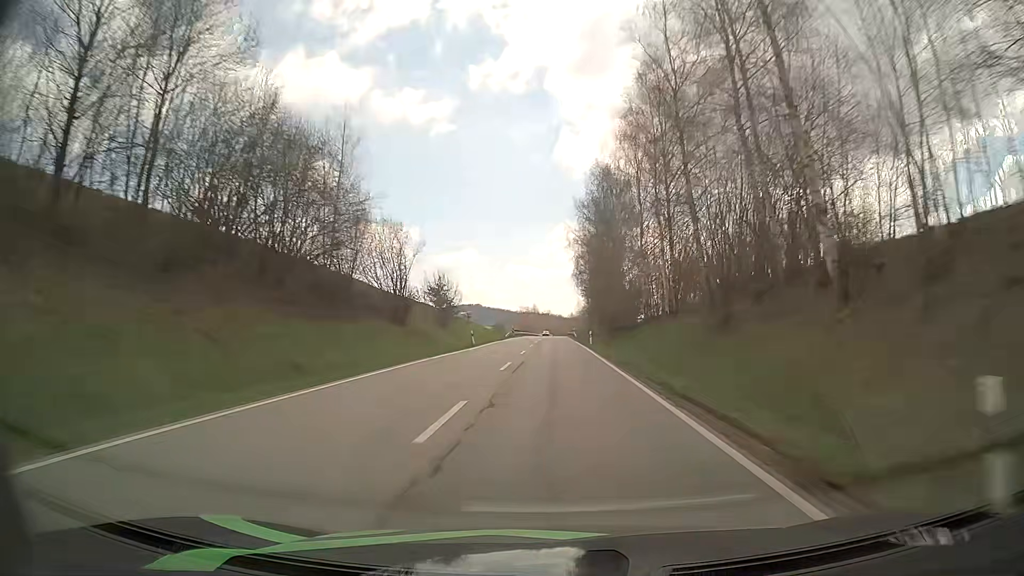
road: secondary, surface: asphalt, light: Day
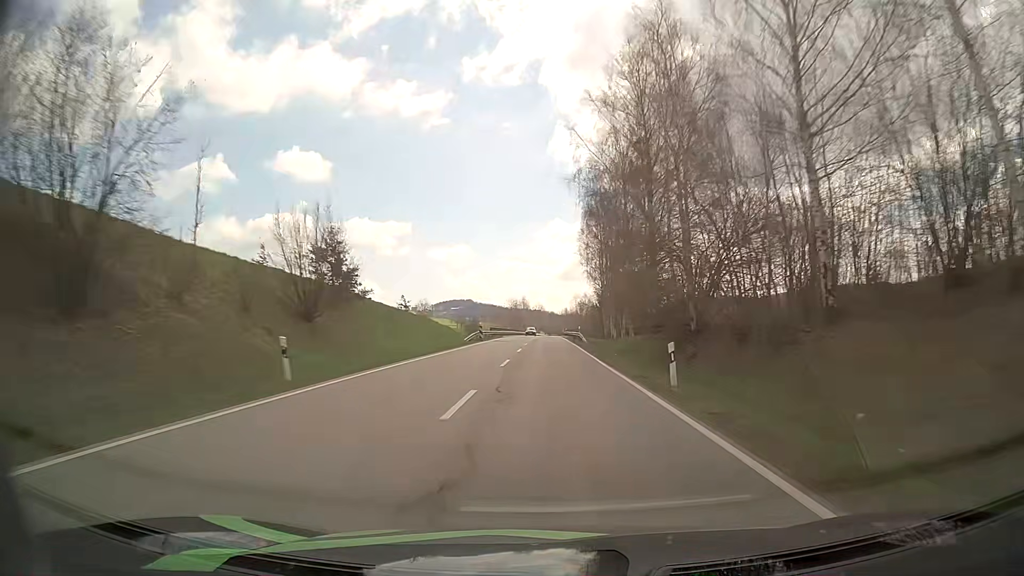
(+0.1, +34.3) m; +1°
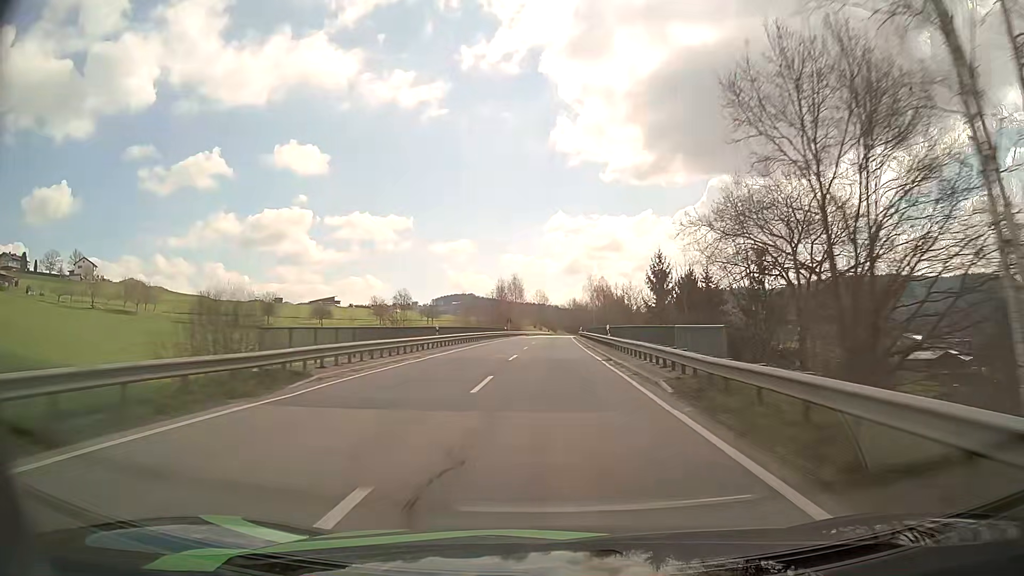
(-0.1, +68.8) m; 0°
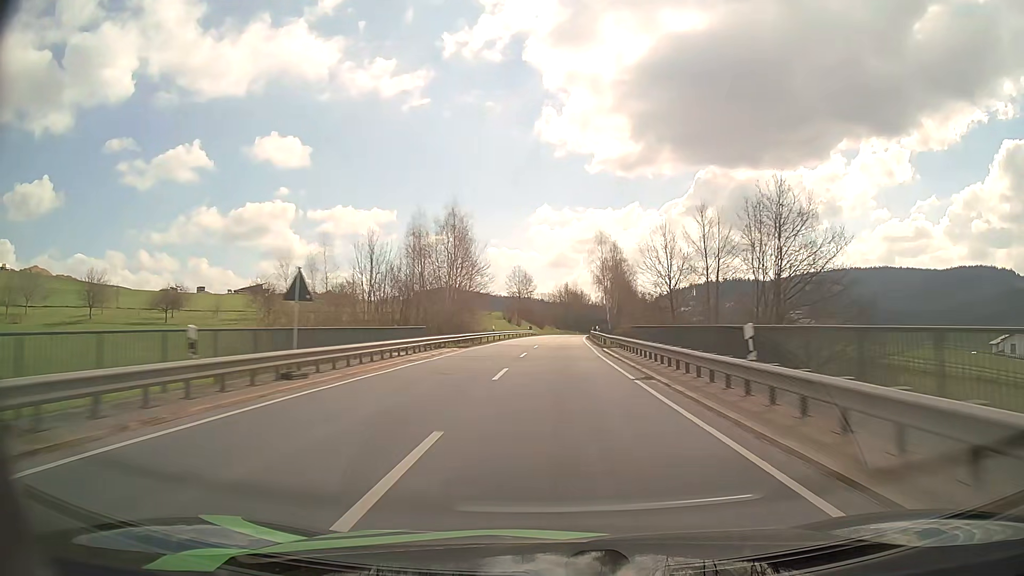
(+0.4, +69.3) m; +1°
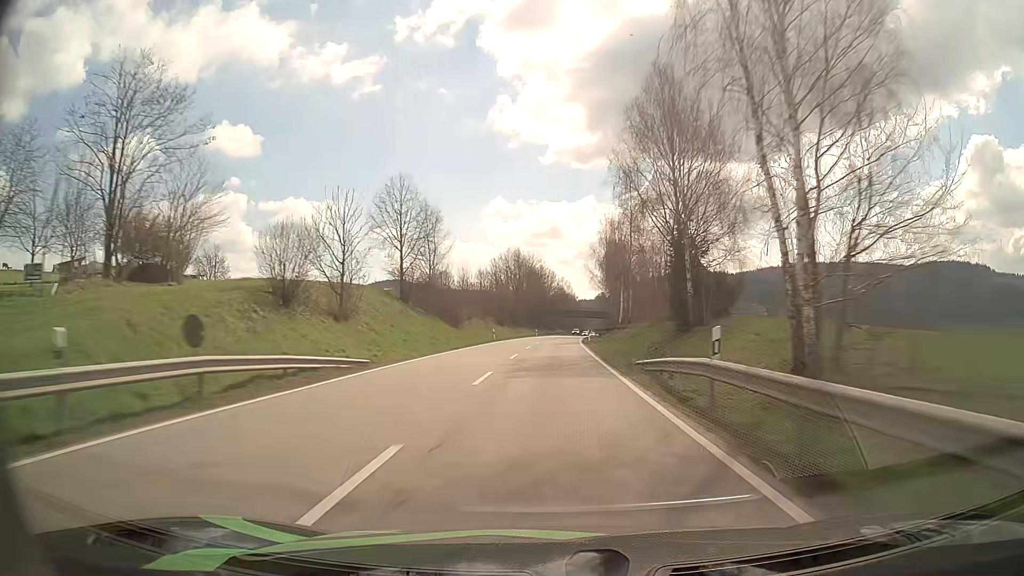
(+2.8, +87.5) m; +4°
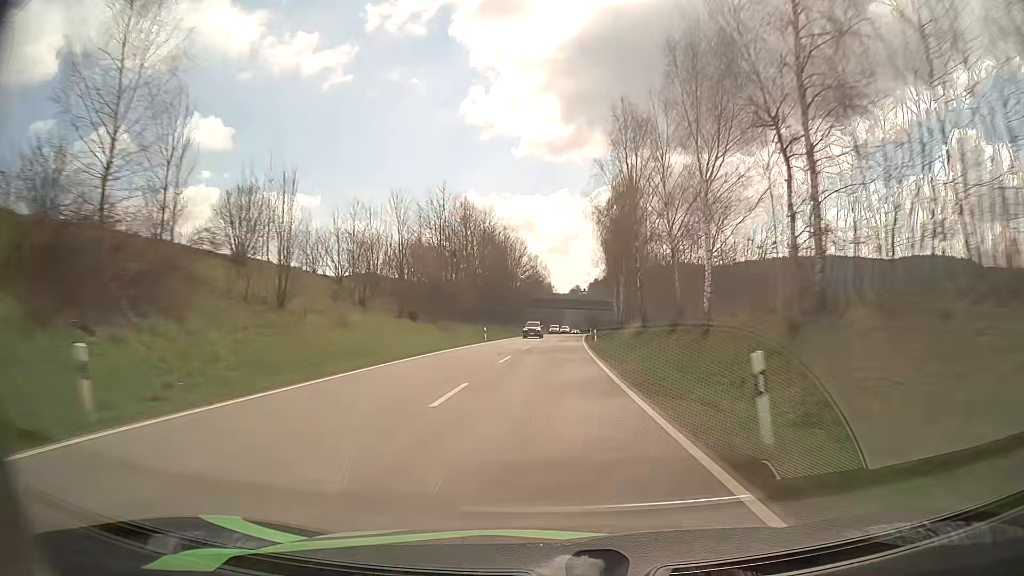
(+1.0, +52.6) m; +2°
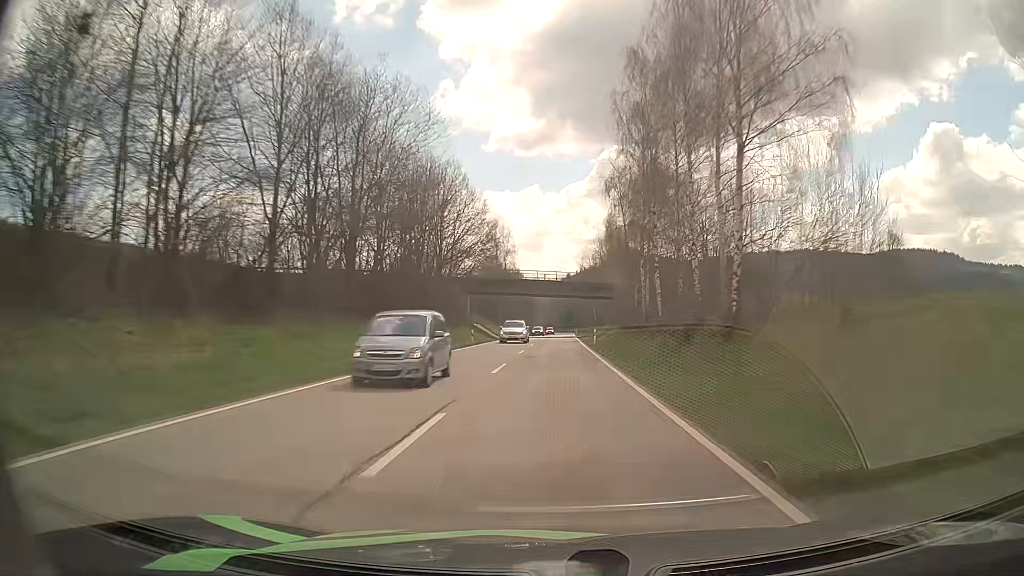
(+1.0, +52.9) m; +2°
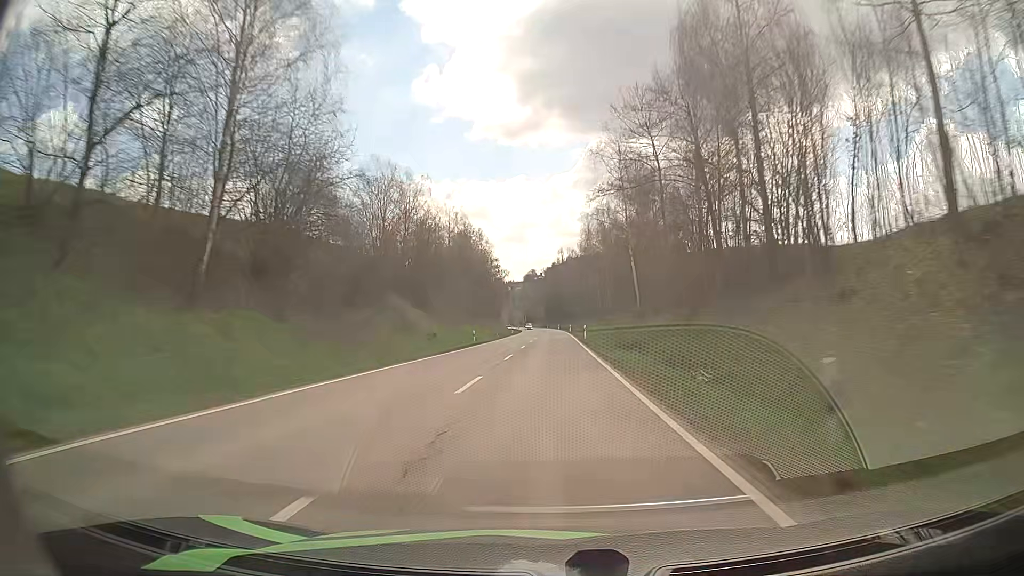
(+2.3, +89.4) m; +2°
(0, +10) (0, +20) (0, +30) (0, +40) (0, +50) (0, +60) (0, +70) (0, +80) (0, +90) (0, +100) m
